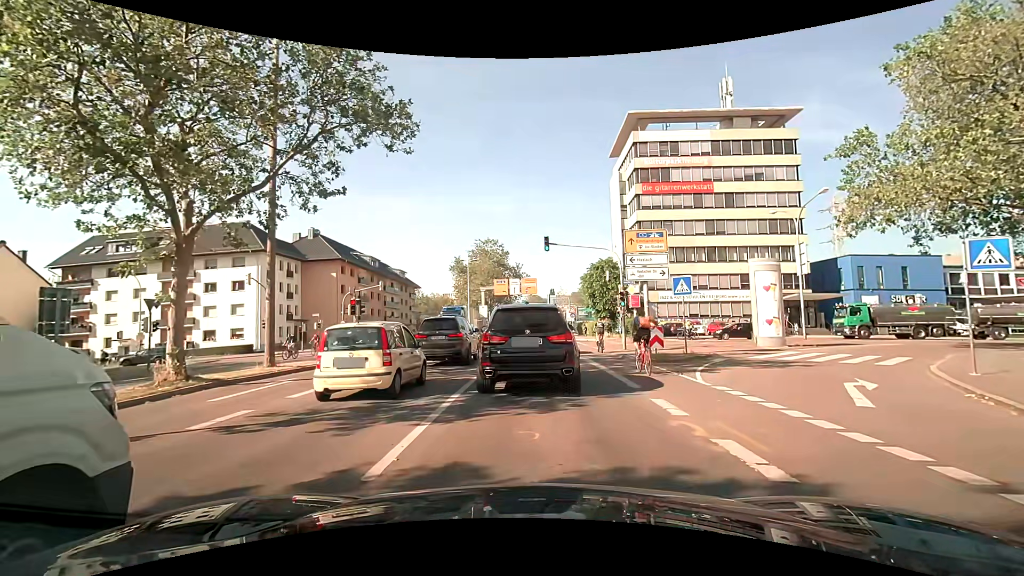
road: secondary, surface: asphalt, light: Day
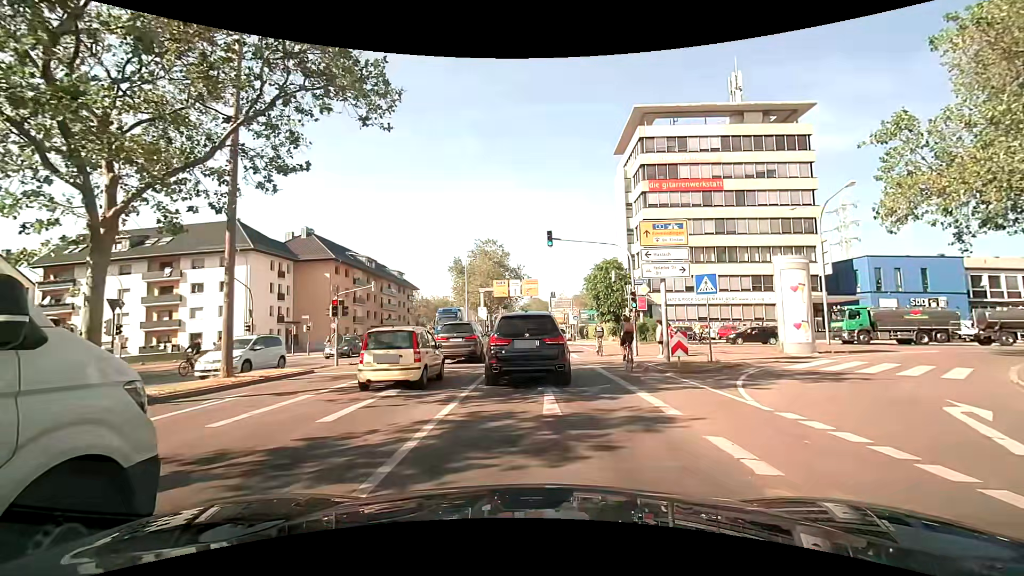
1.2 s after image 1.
(+0.1, +2.7) m; +2°
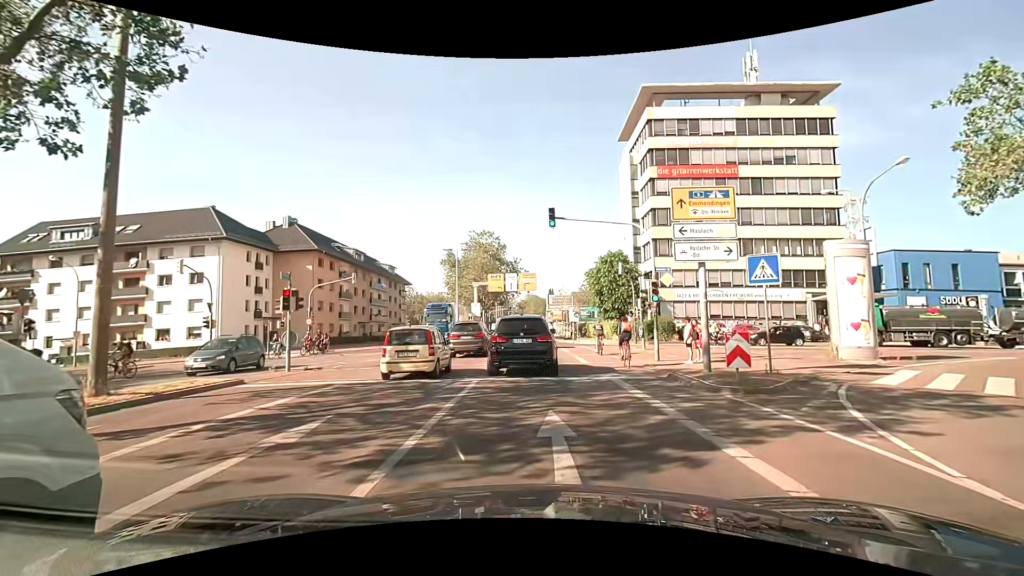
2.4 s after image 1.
(0.0, +4.6) m; -1°
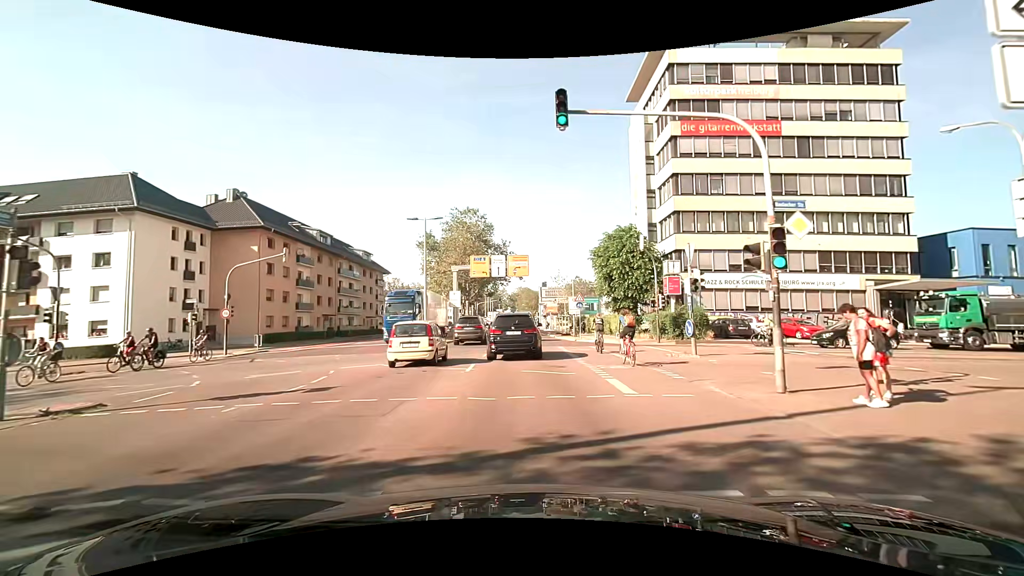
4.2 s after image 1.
(+0.2, +10.4) m; +2°
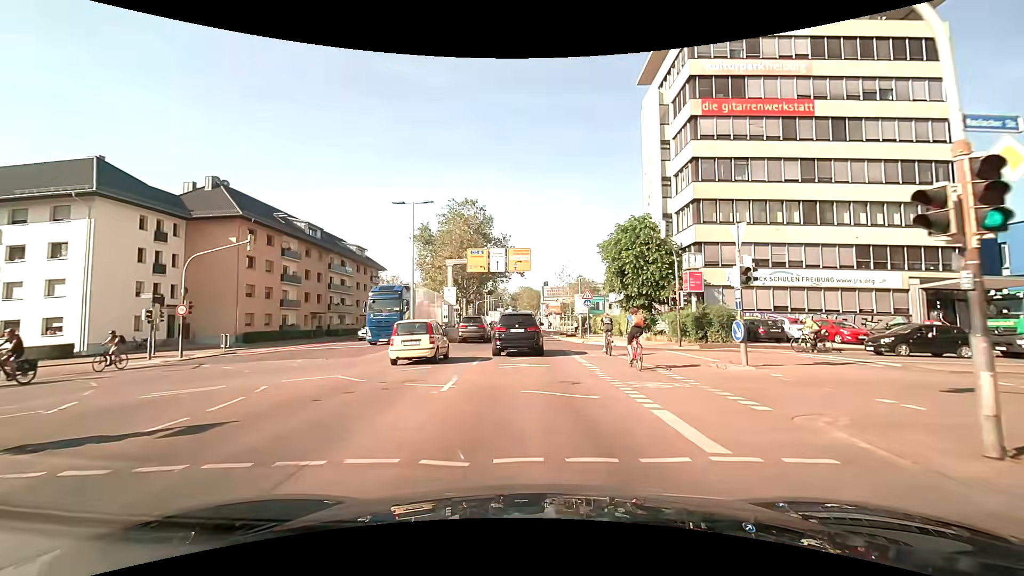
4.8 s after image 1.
(0.0, +4.2) m; -1°
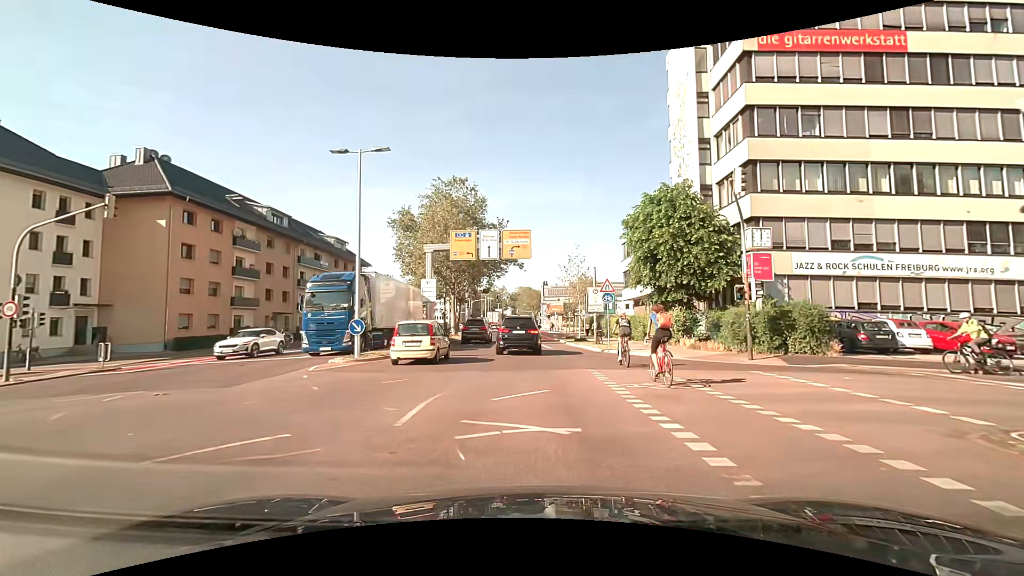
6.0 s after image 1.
(+0.1, +9.1) m; +1°
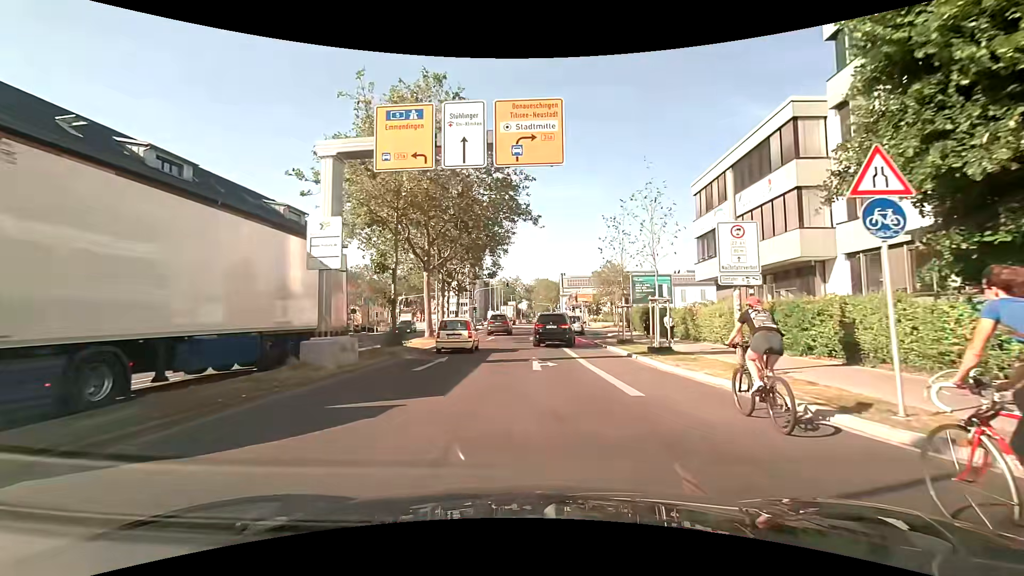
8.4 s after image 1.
(-0.4, +19.5) m; -1°
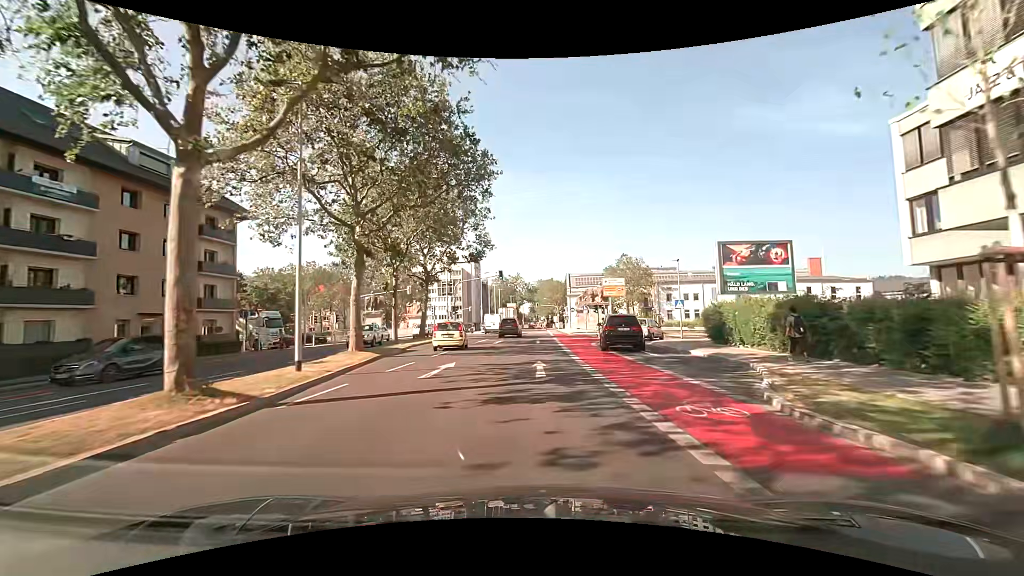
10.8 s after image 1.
(-0.3, +21.4) m; -1°
(0, +10) (0, +20) (0, +30) (0, +40) (+1, +50) (+1, +60) (+2, +70) (+2, +80) (+2, +90) (+2, +100) m
